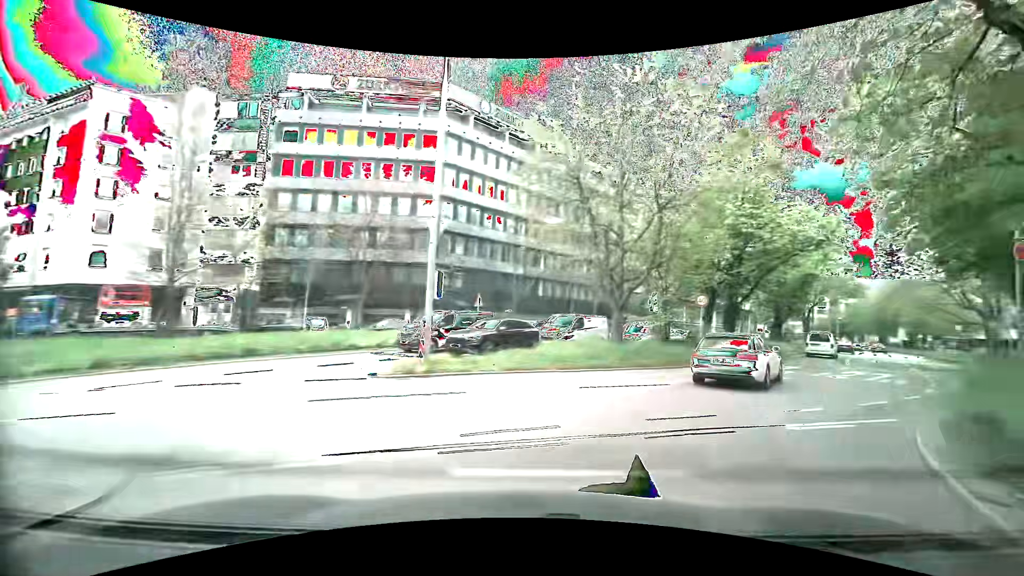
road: secondary_link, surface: asphalt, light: Day
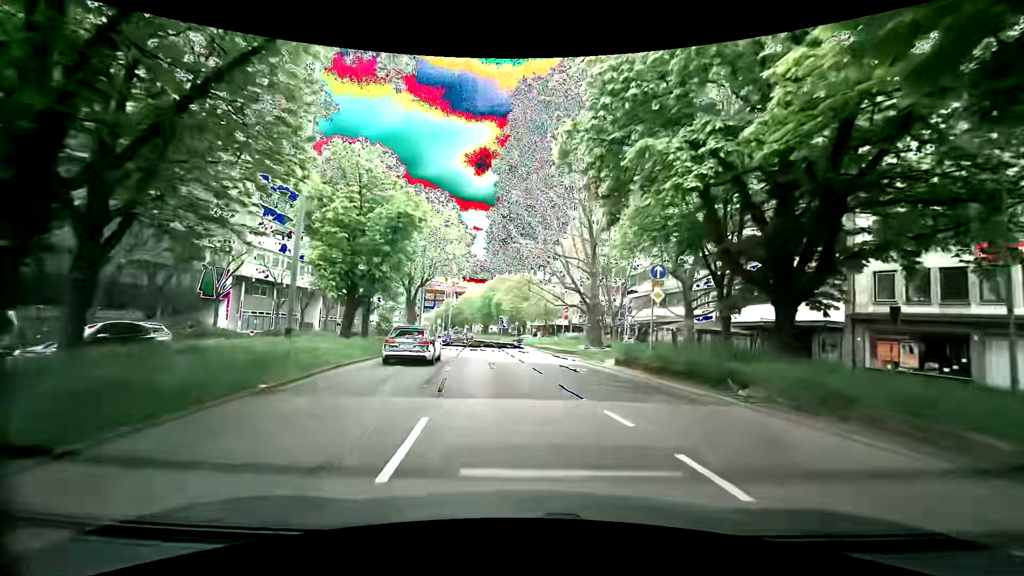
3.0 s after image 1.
(+11.8, +20.8) m; +40°
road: primary
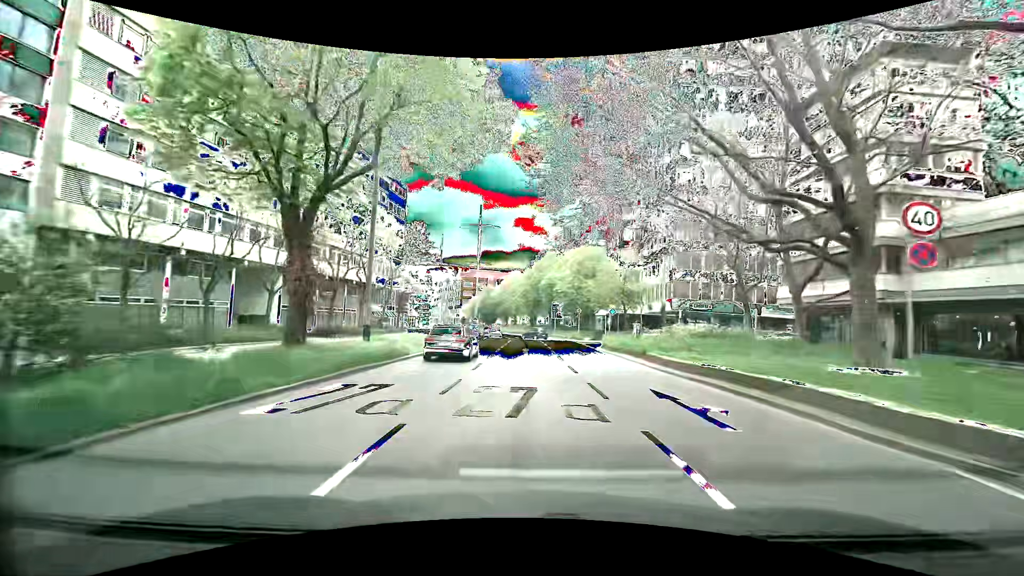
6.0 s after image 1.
(-2.5, +30.3) m; -6°
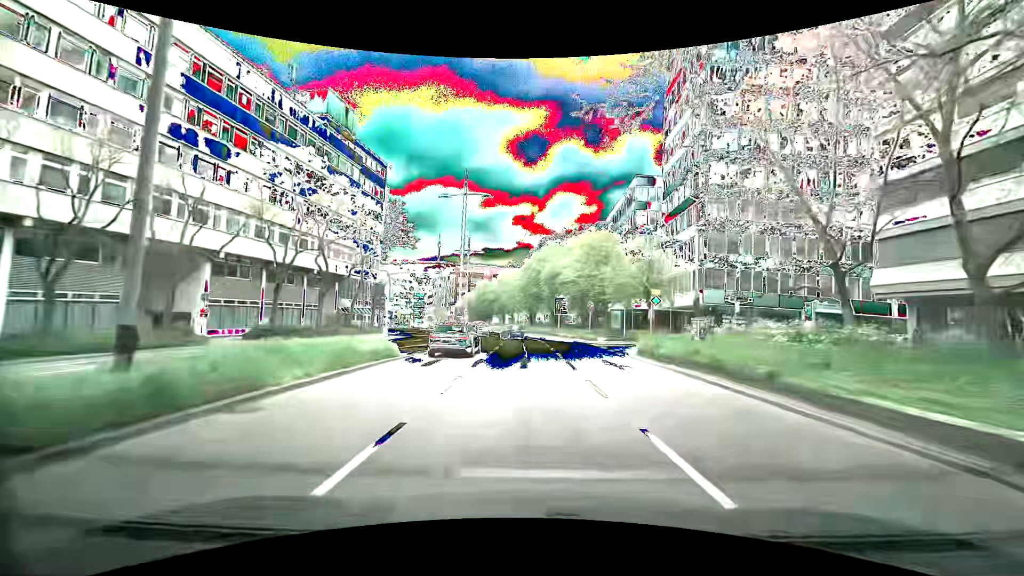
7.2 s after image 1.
(-0.1, +12.0) m; 0°
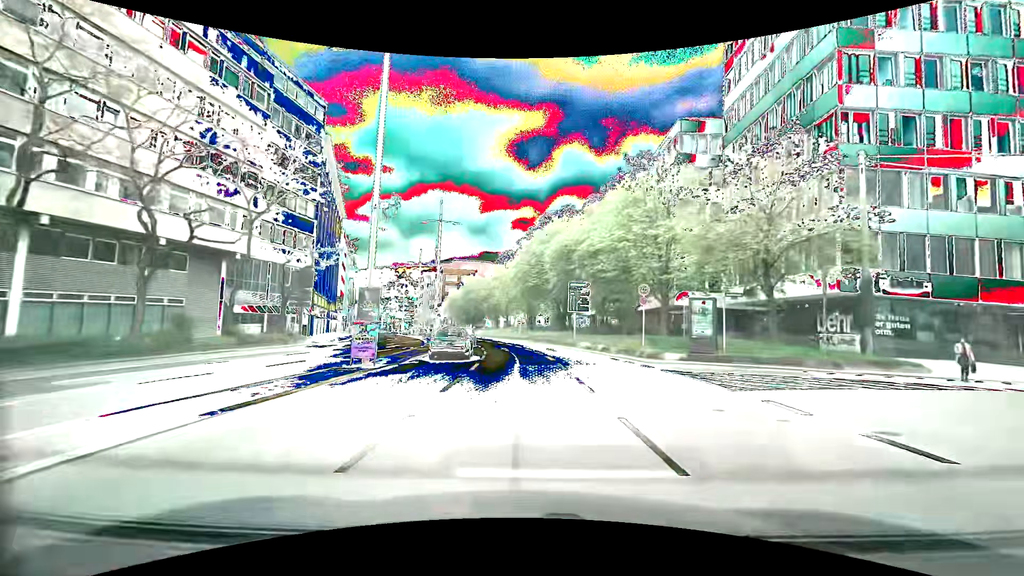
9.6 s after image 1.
(+0.1, +23.2) m; +1°
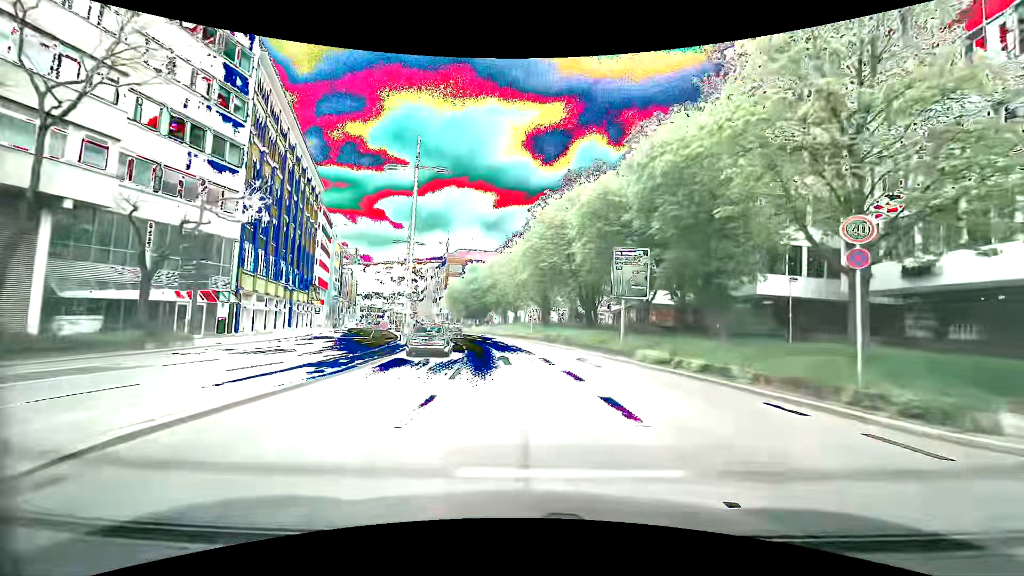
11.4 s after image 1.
(-0.2, +16.3) m; -1°
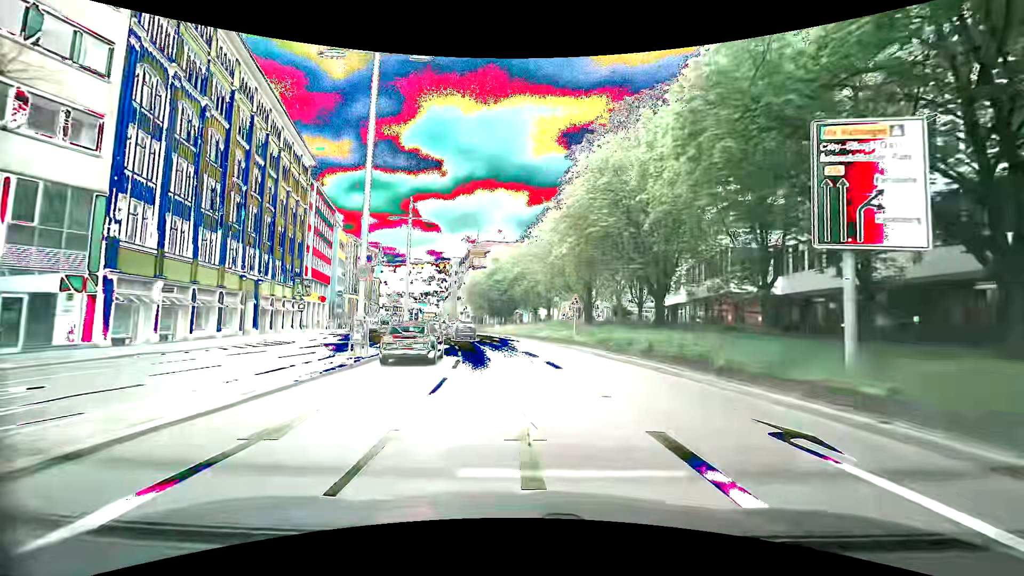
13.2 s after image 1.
(-0.5, +15.3) m; -4°
